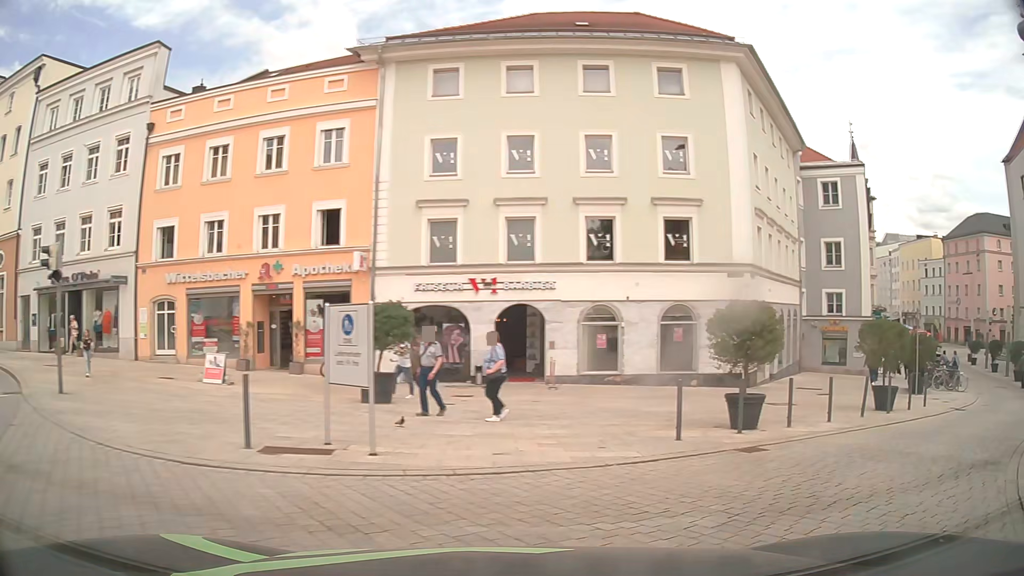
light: Day
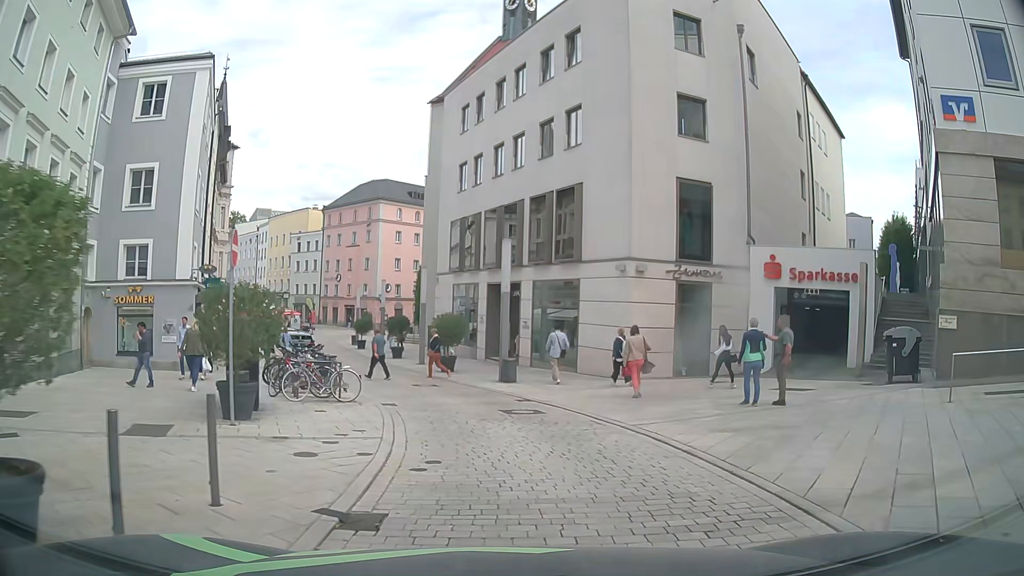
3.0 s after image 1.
(+7.4, +11.5) m; +54°
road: residential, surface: paving_stones
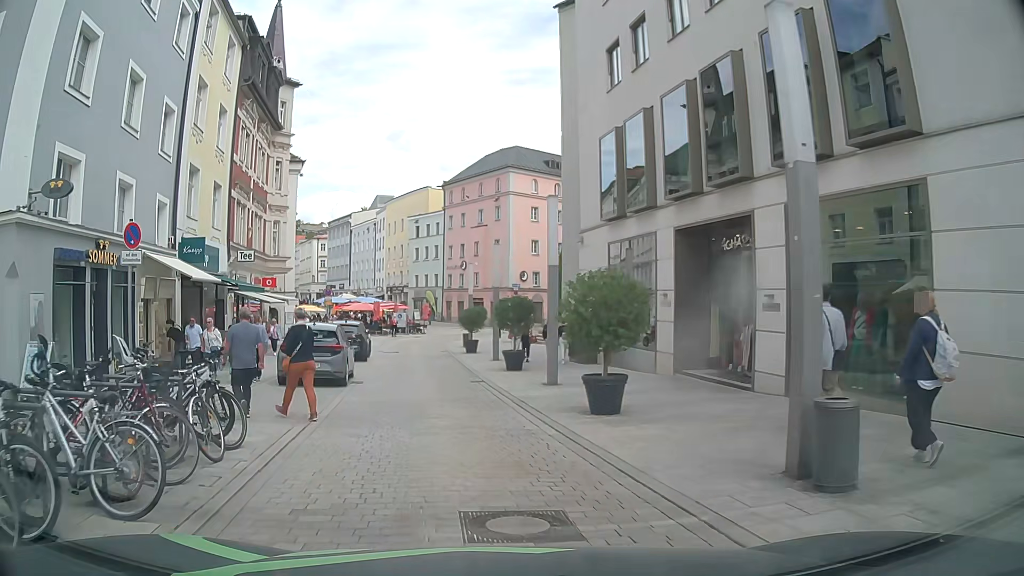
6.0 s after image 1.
(-1.1, +15.7) m; -12°
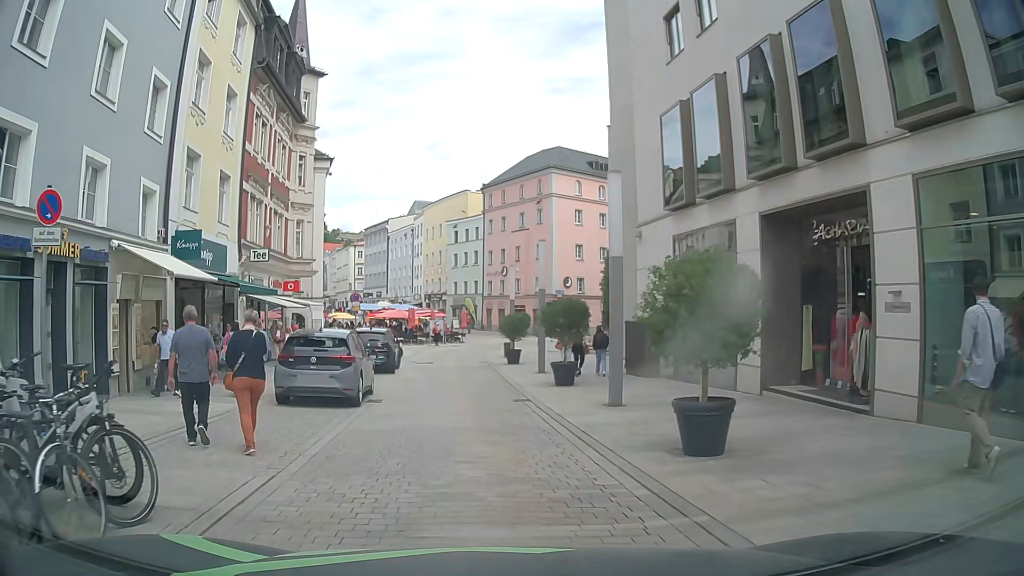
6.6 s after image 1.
(-0.1, +3.3) m; -4°
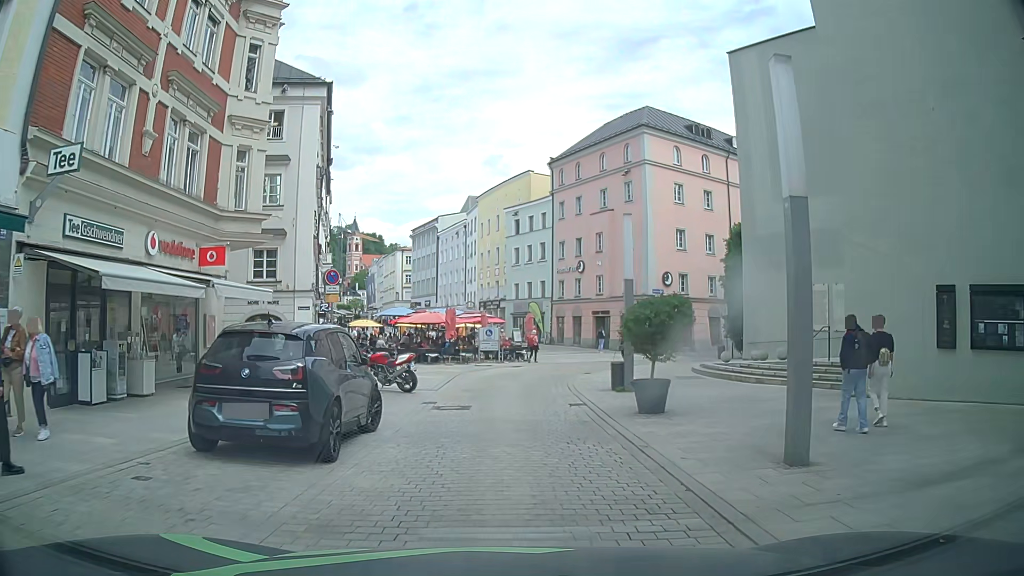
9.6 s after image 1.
(-1.2, +16.2) m; -7°
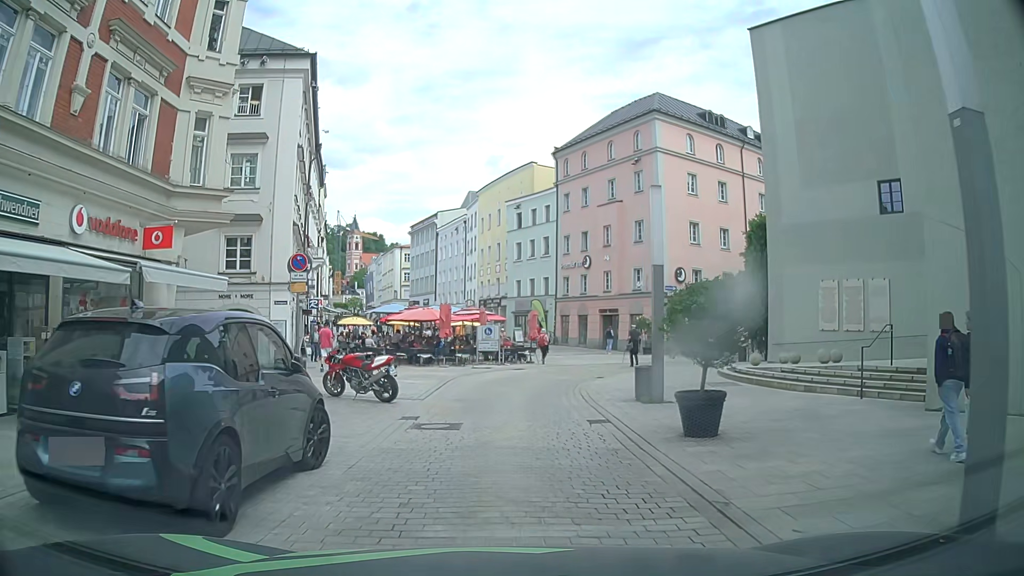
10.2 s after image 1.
(0.0, +3.2) m; 0°
